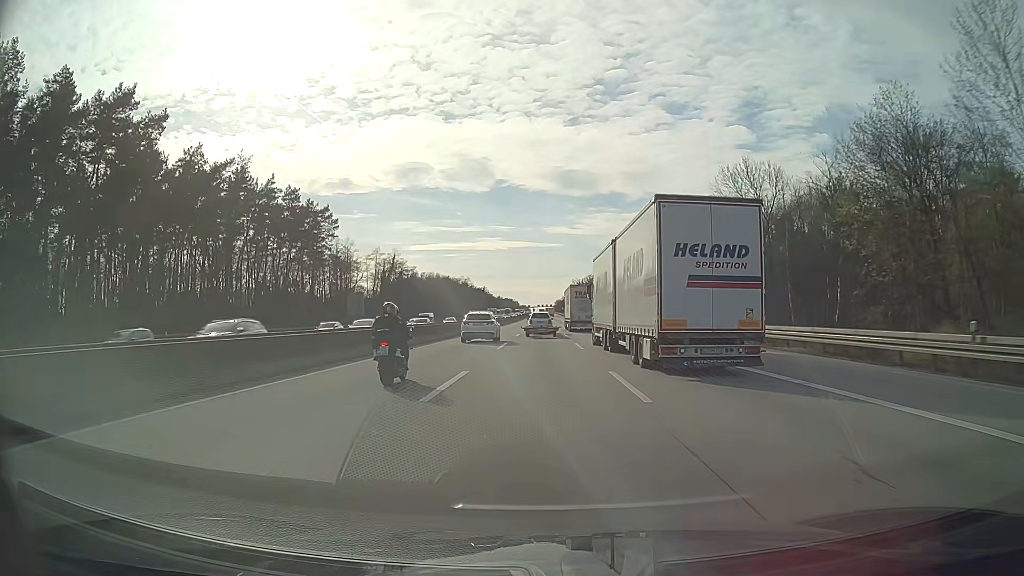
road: motorway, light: Day
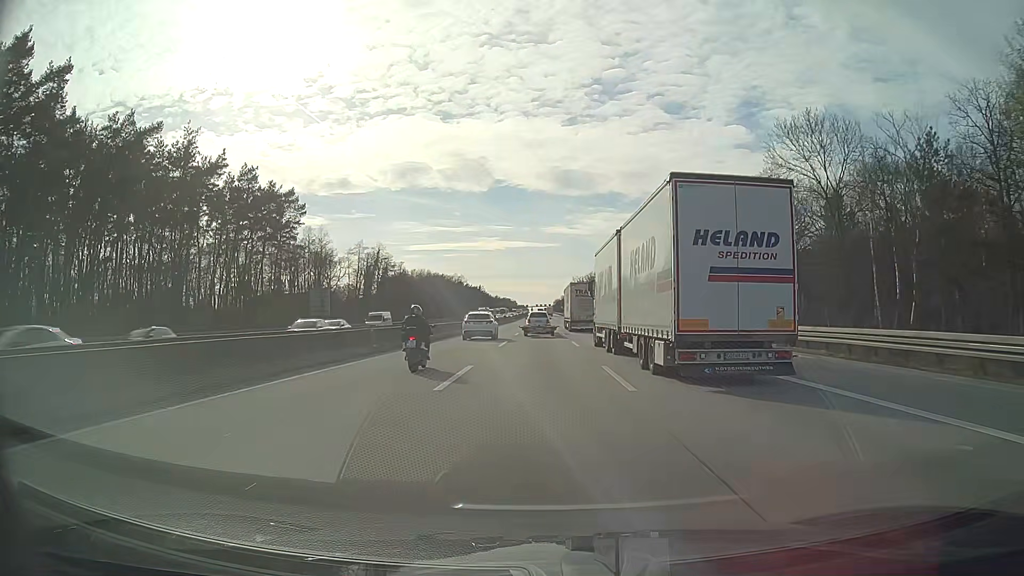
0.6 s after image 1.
(0.0, +16.5) m; 0°
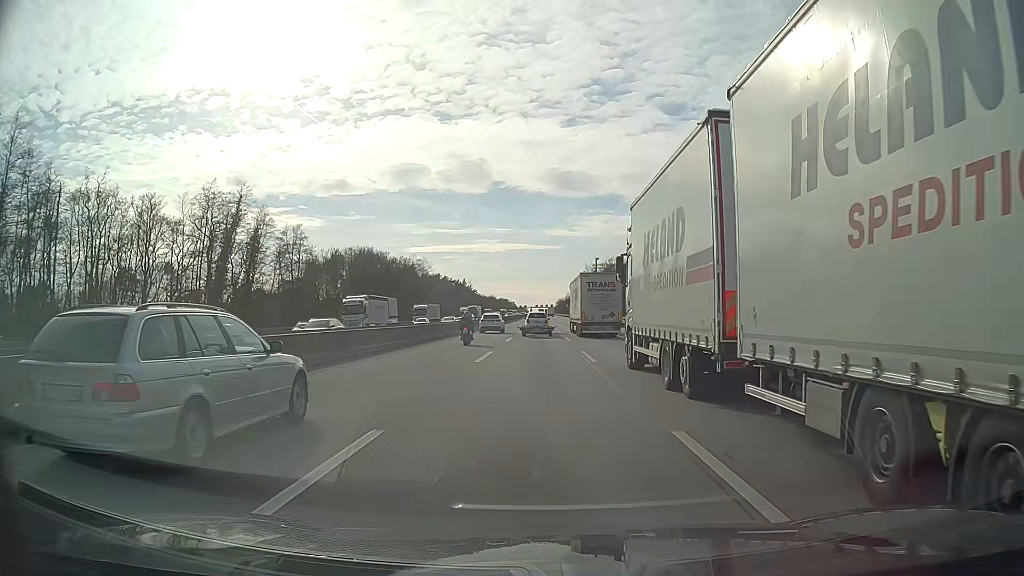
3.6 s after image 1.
(+0.2, +82.9) m; 0°
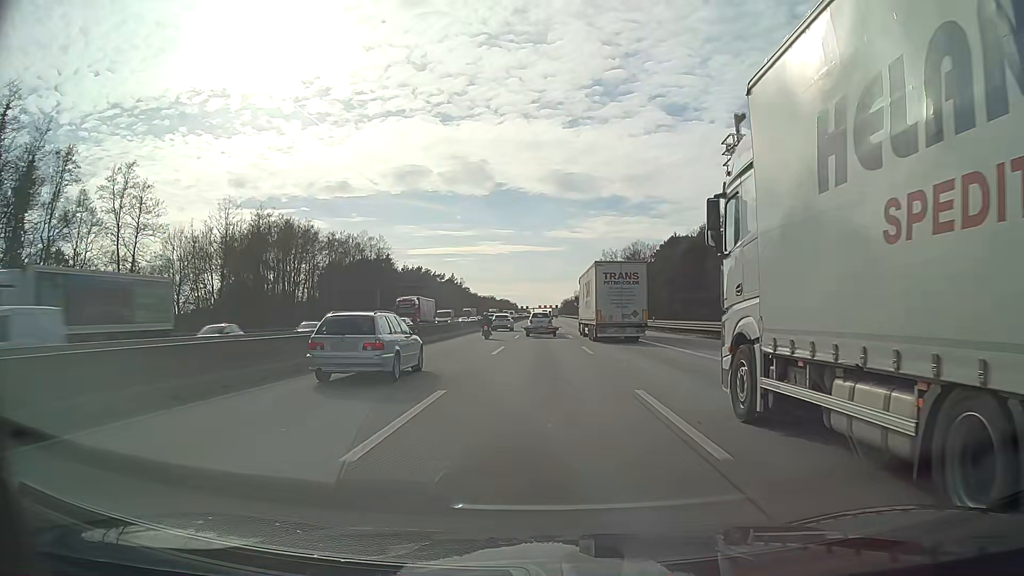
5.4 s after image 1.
(-0.2, +50.2) m; 0°
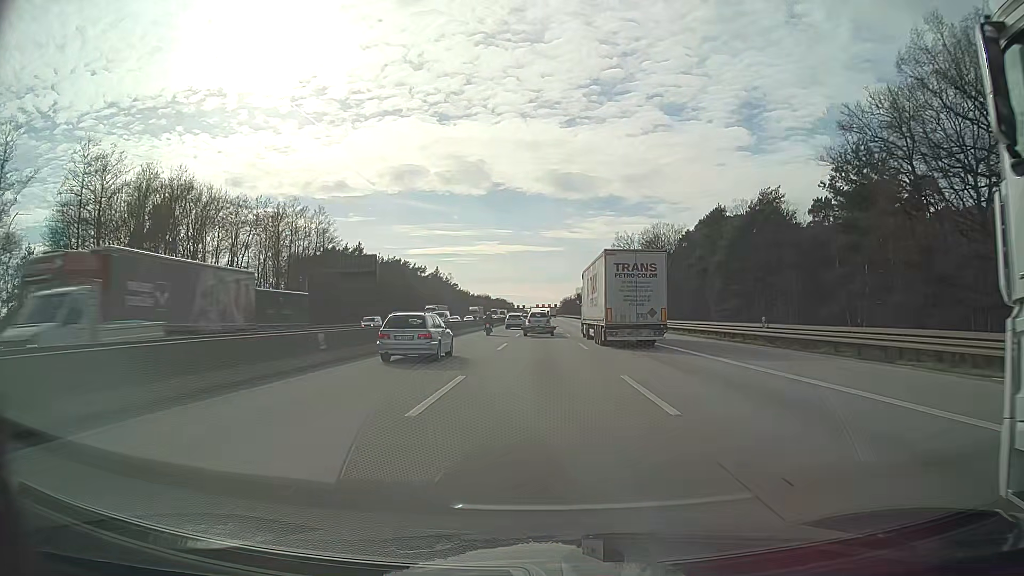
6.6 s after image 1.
(0.0, +33.4) m; 0°
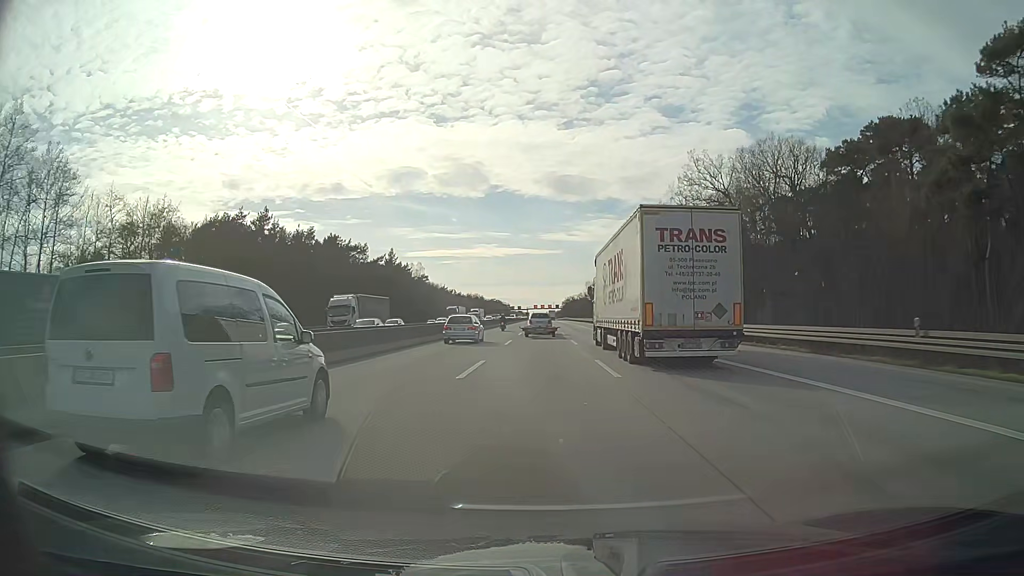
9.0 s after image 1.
(+0.2, +66.7) m; 0°
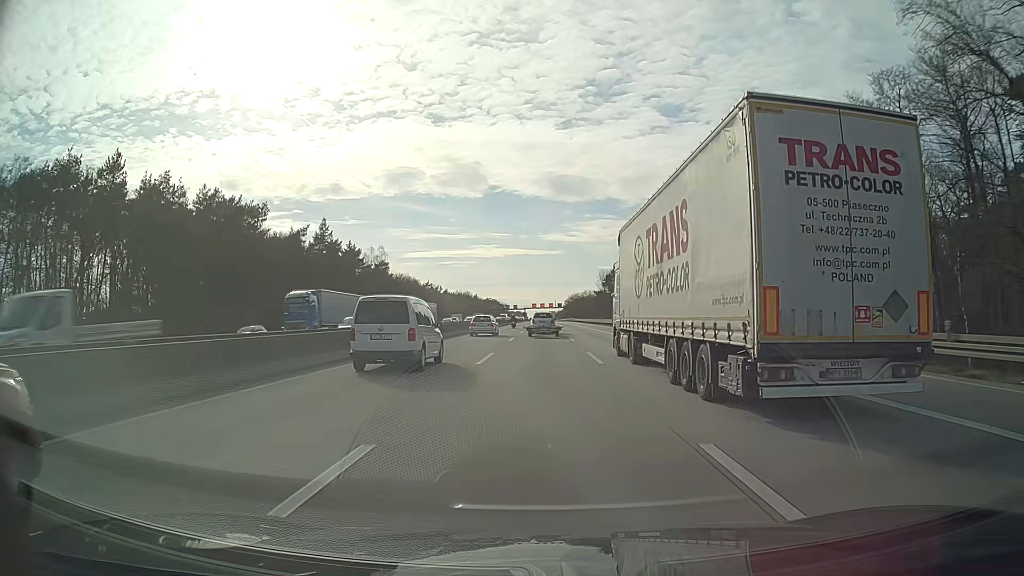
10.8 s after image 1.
(+0.1, +50.2) m; 0°
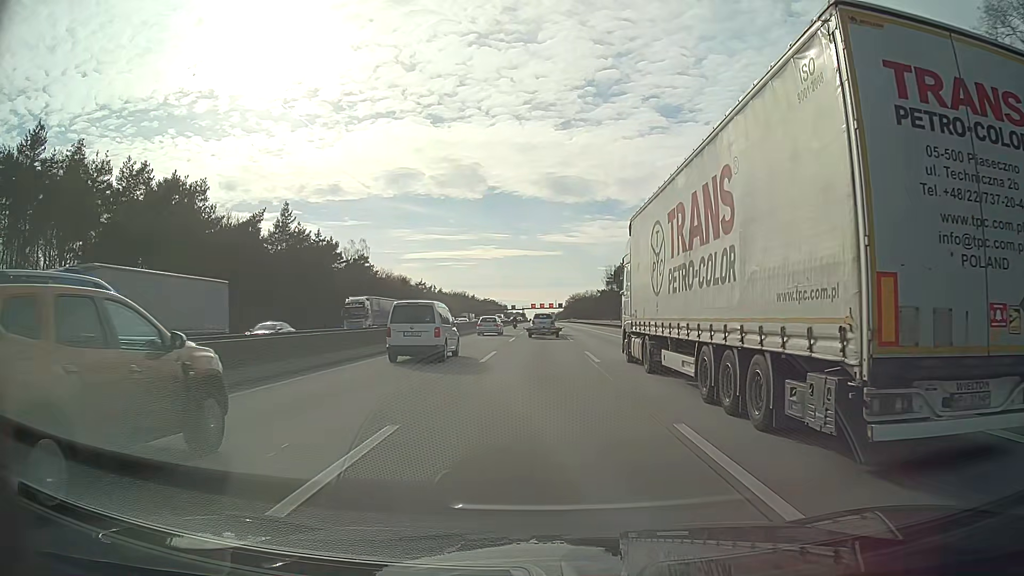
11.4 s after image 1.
(0.0, +16.7) m; 0°
(0, +10) (0, +20) (0, +30) (0, +40) (0, +50) (0, +60) (0, +70) (0, +80) (0, +90) (0, +100) m
